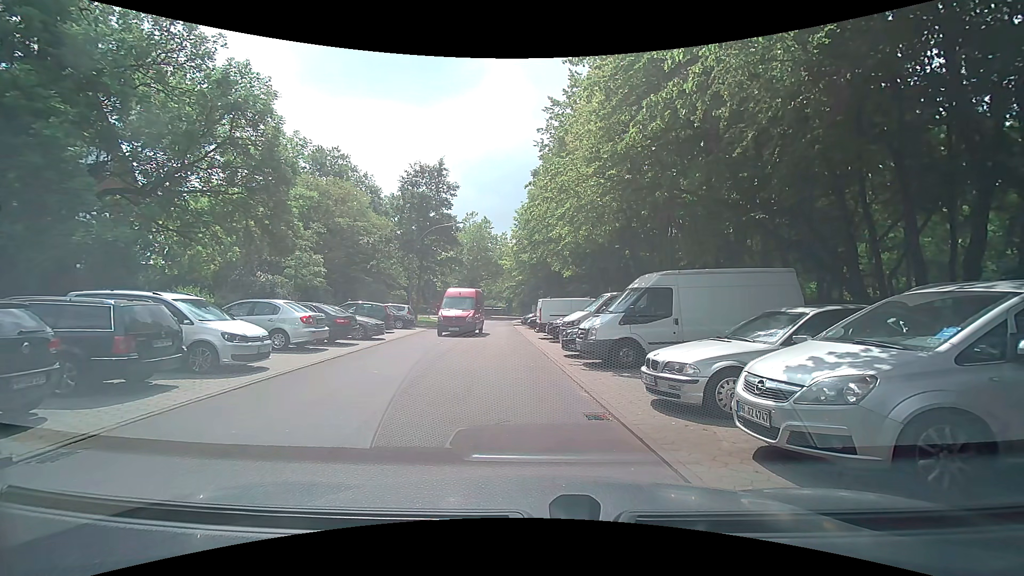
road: residential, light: Day
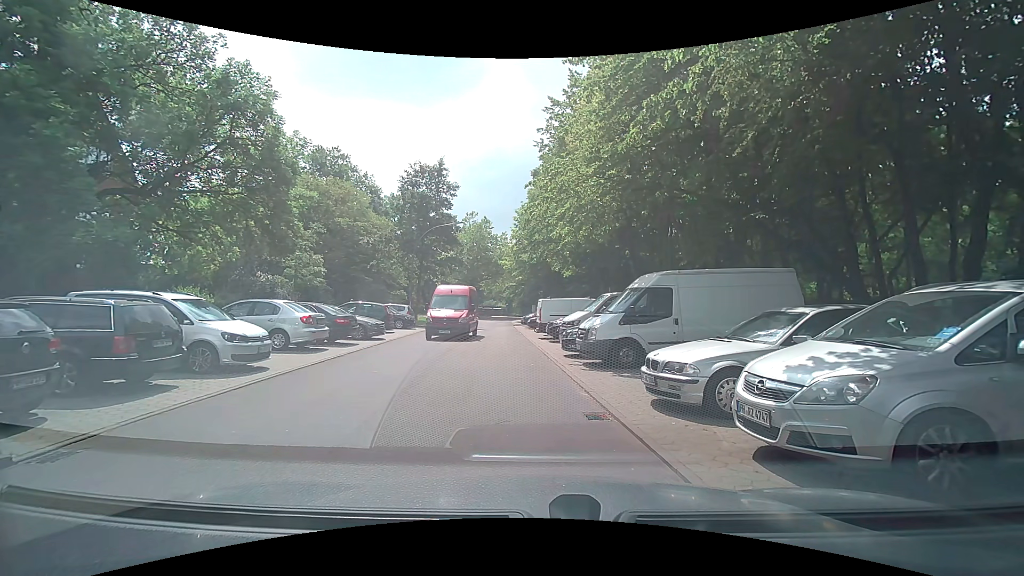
(0.0, 0.0) m; 0°
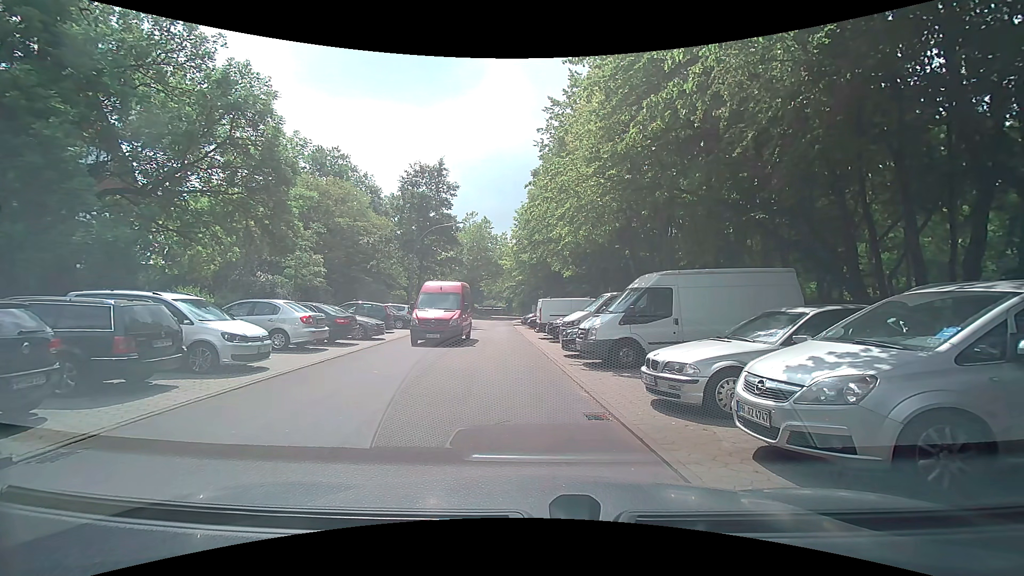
(0.0, 0.0) m; 0°
